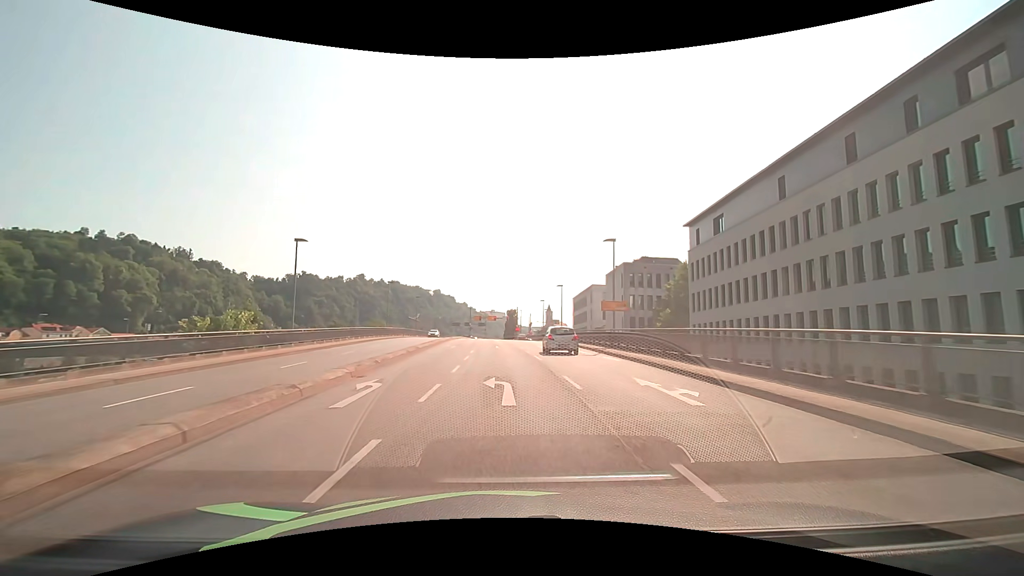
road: primary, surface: asphalt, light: Day
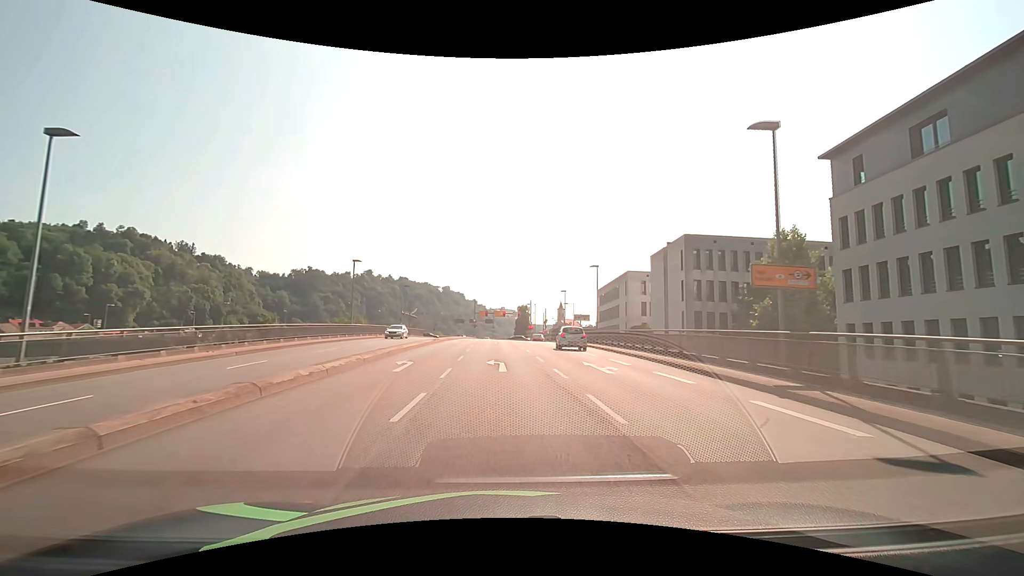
(-0.2, +20.5) m; -1°
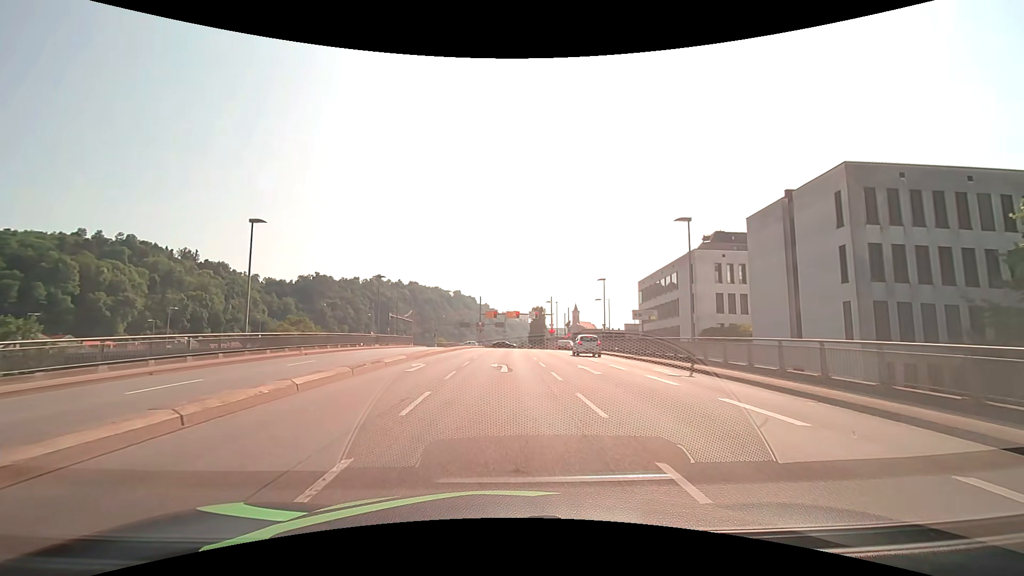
(-0.4, +22.5) m; -2°
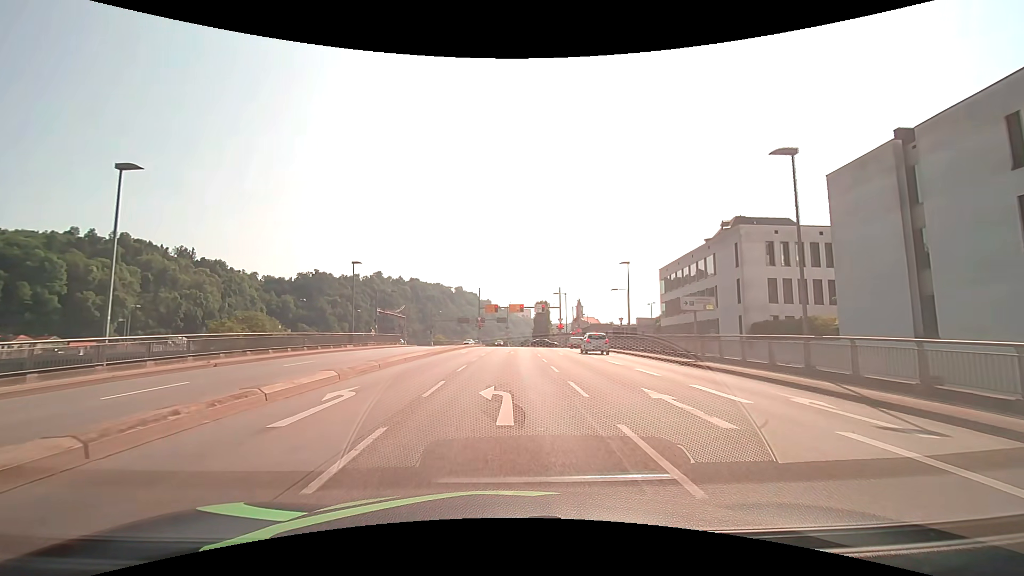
(0.0, +9.9) m; 0°
(0, +10) (0, +20) (0, +30) (0, +40) (+1, +50) (+1, +60) (+1, +70) (+1, +80) (0, +90) (-5, +98) m
